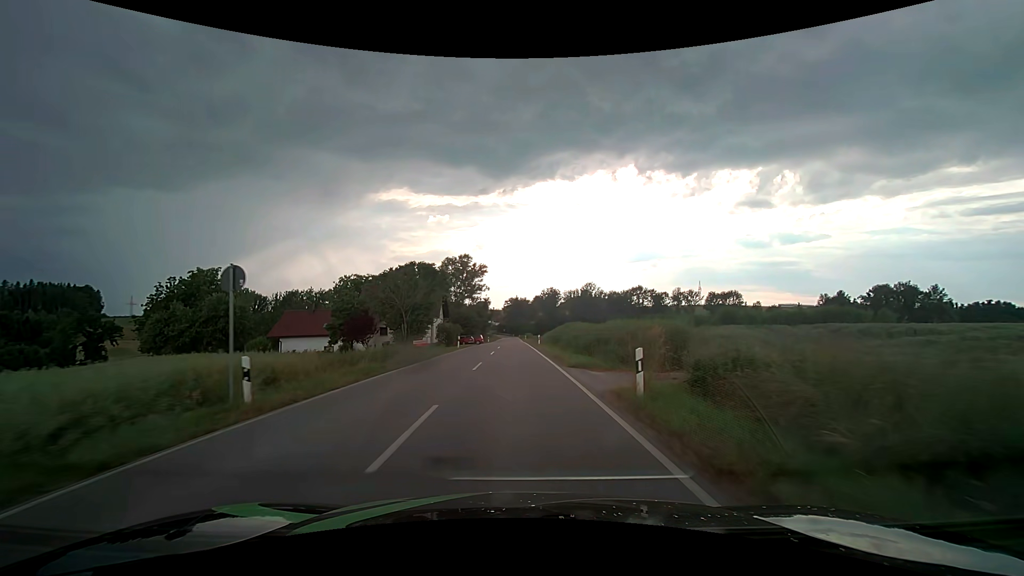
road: tertiary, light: Day
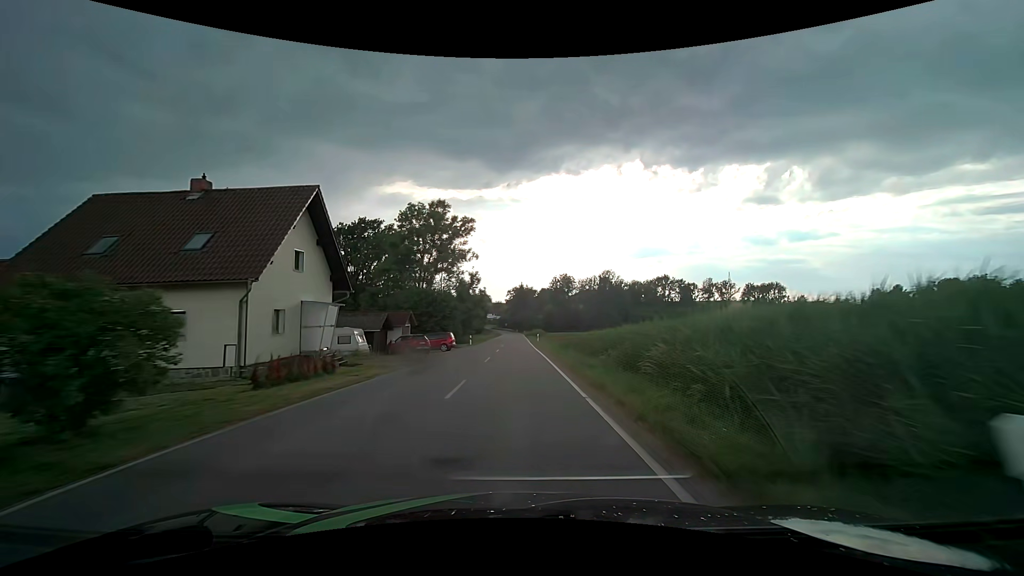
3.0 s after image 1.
(-0.1, +42.6) m; 0°
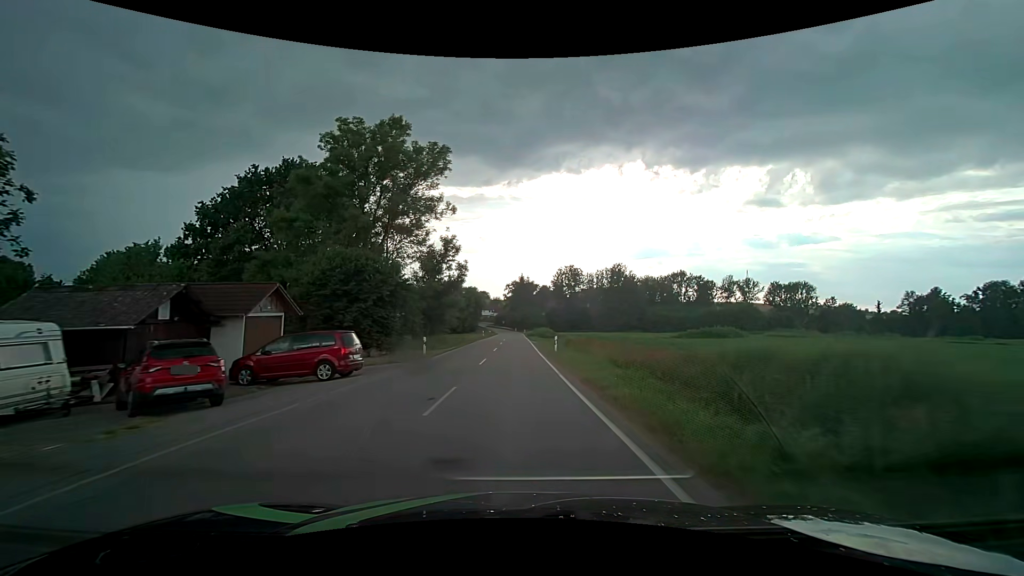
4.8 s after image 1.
(-0.1, +25.8) m; 0°
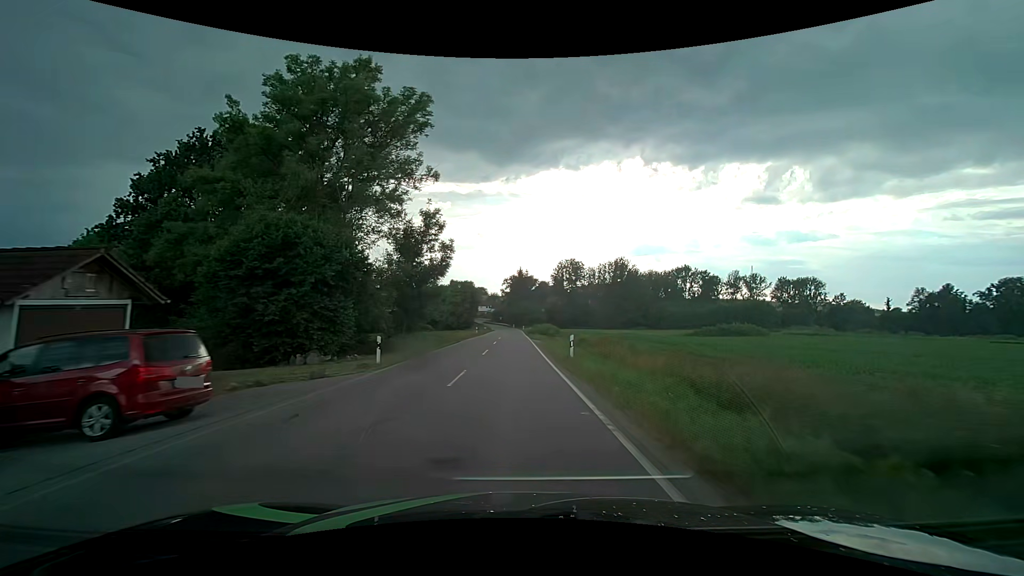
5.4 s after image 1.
(0.0, +8.7) m; 0°
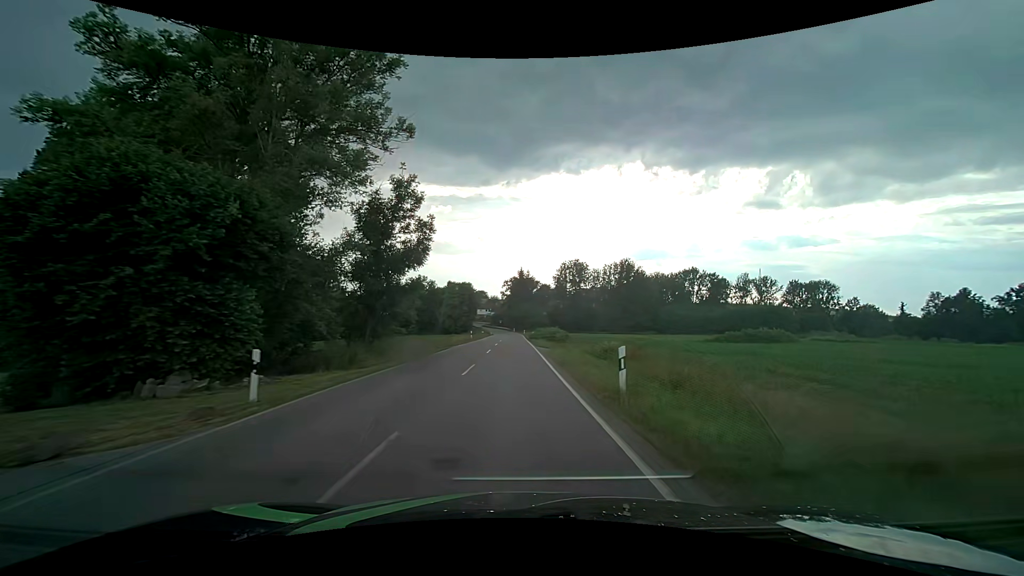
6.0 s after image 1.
(0.0, +8.7) m; 0°
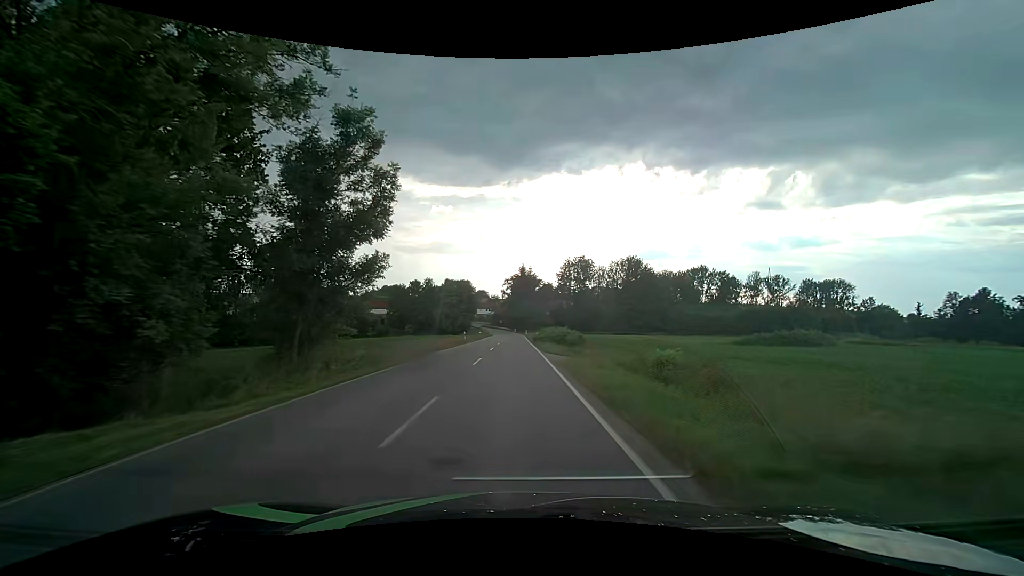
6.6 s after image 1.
(0.0, +8.8) m; 0°
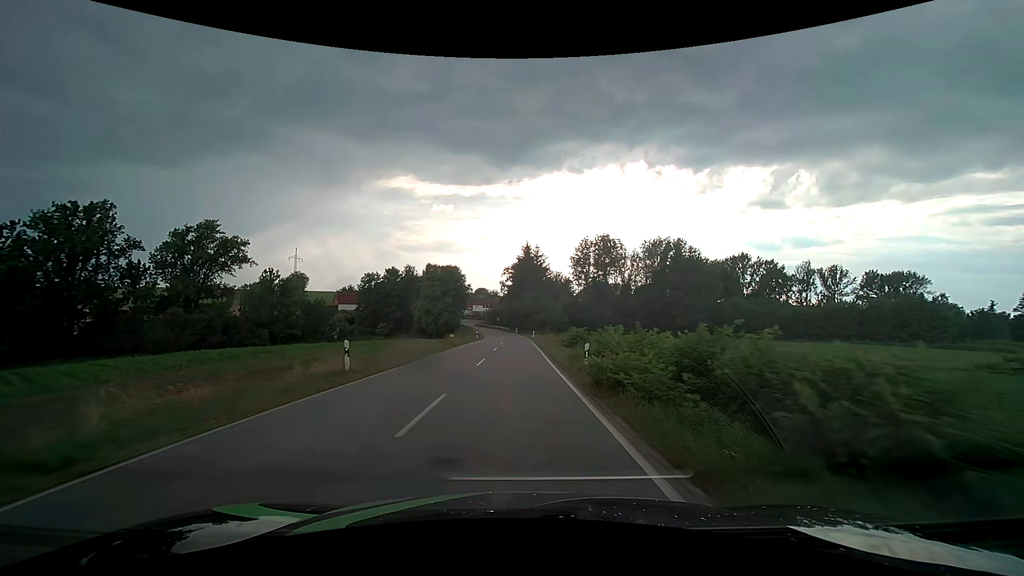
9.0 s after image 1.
(-0.1, +35.1) m; 0°
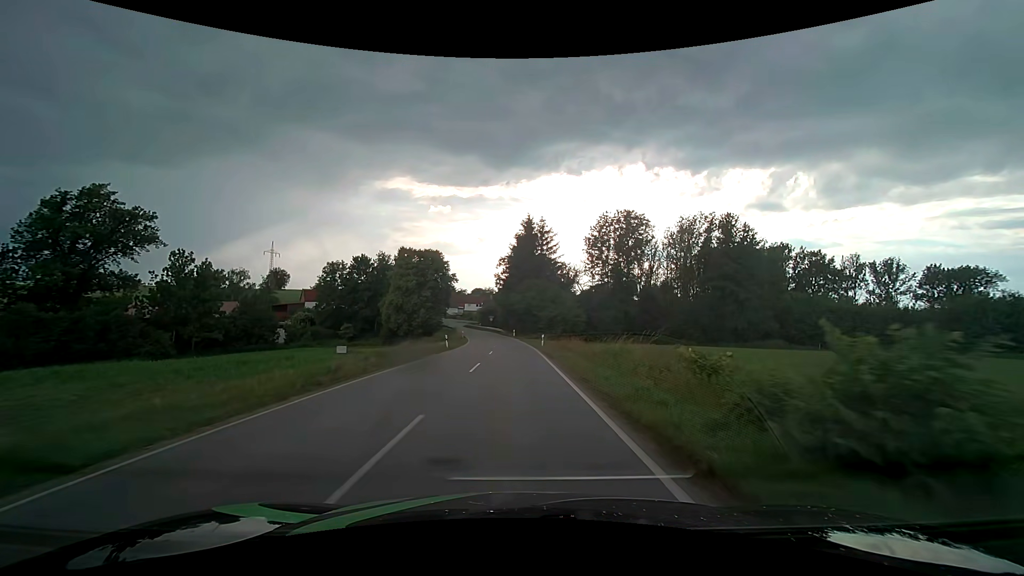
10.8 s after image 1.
(0.0, +26.4) m; 0°
(0, +10) (0, +20) (0, +30) (0, +40) (-1, +50) (-1, +60) (-3, +70) (-4, +80) (-6, +90) (-8, +99) m
